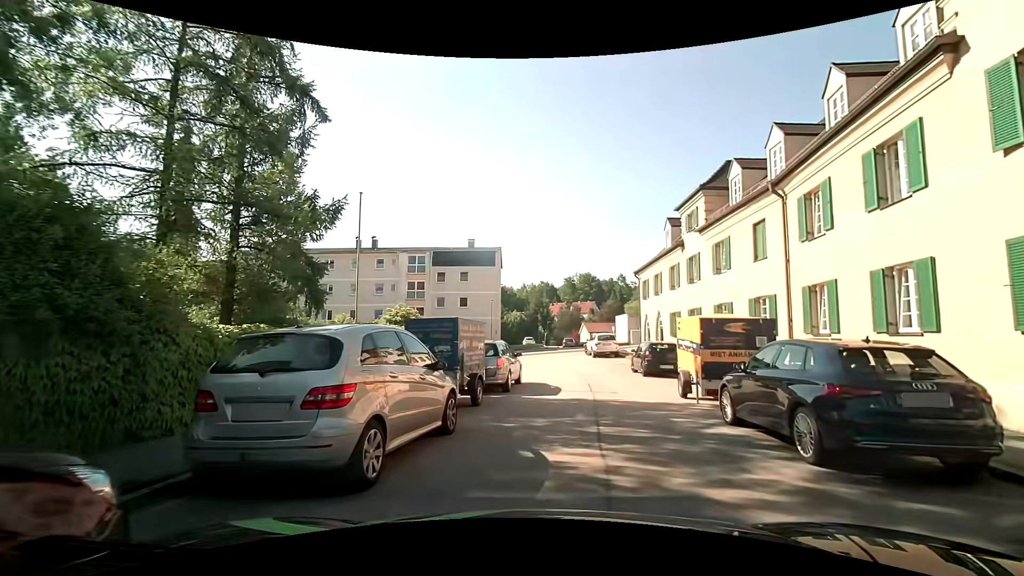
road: tertiary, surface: asphalt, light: Day
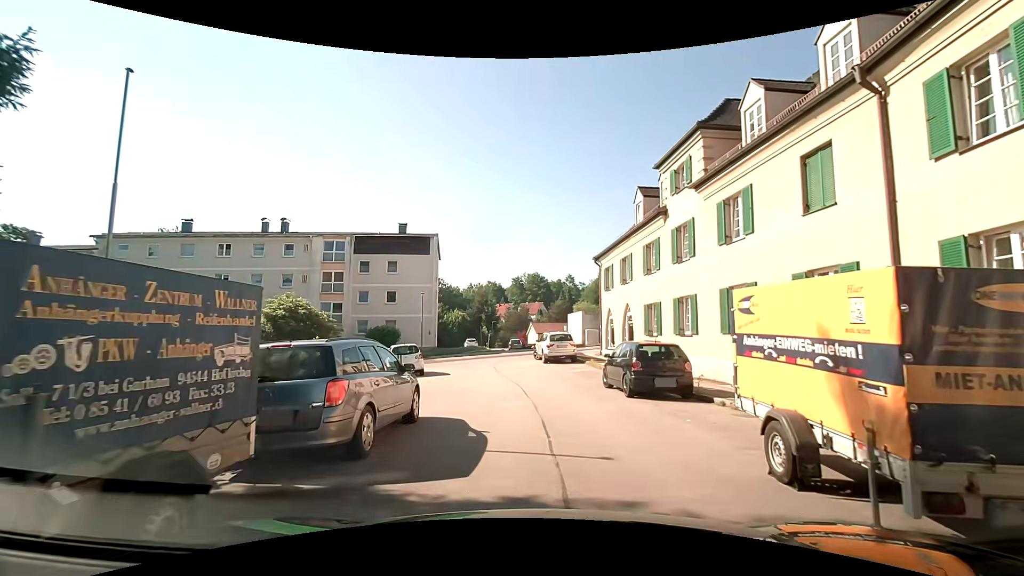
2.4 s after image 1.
(+0.4, +7.9) m; +6°
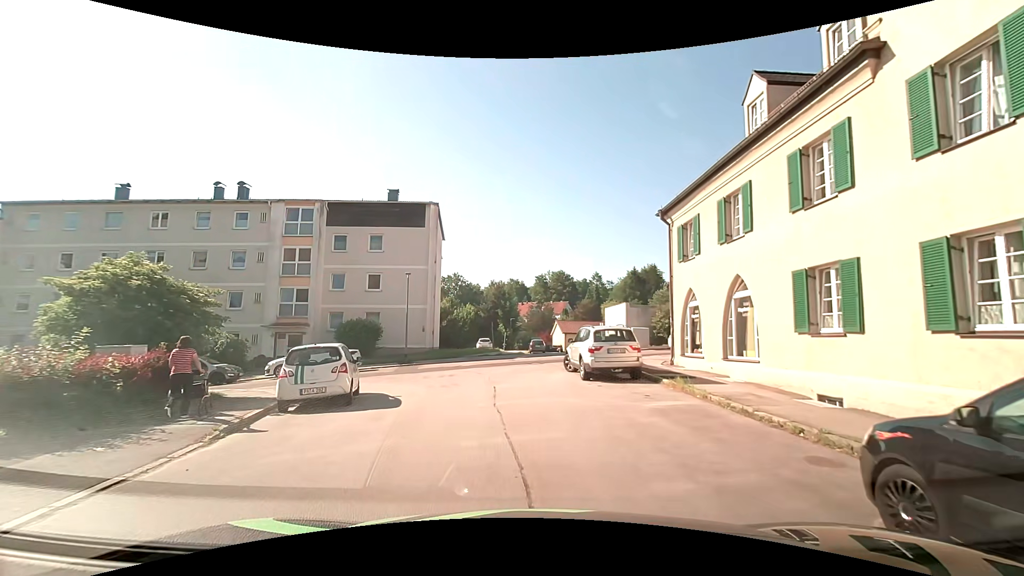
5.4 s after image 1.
(-0.3, +11.4) m; -5°
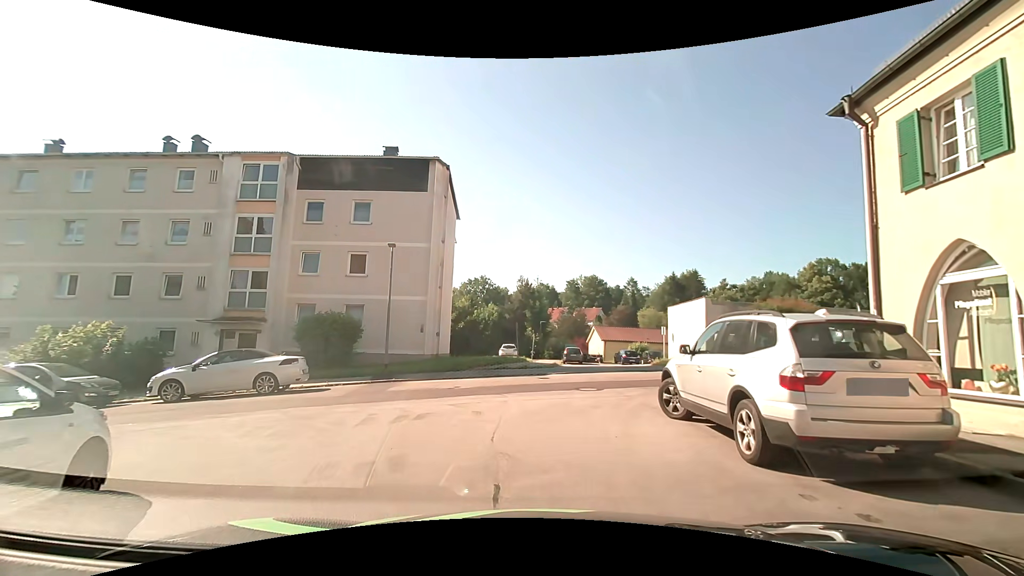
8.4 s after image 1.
(-0.2, +9.6) m; -2°
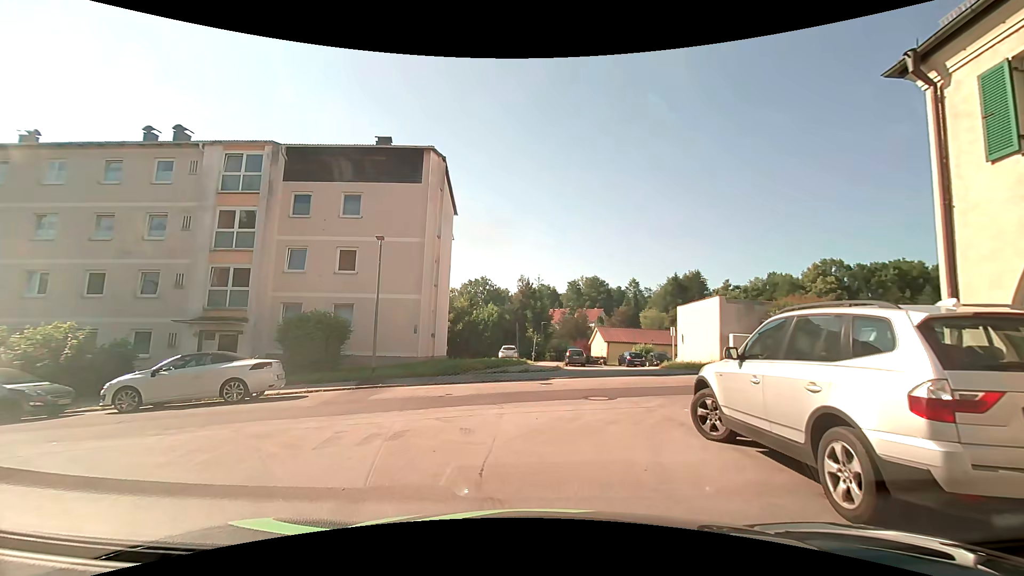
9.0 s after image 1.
(0.0, +1.7) m; -1°
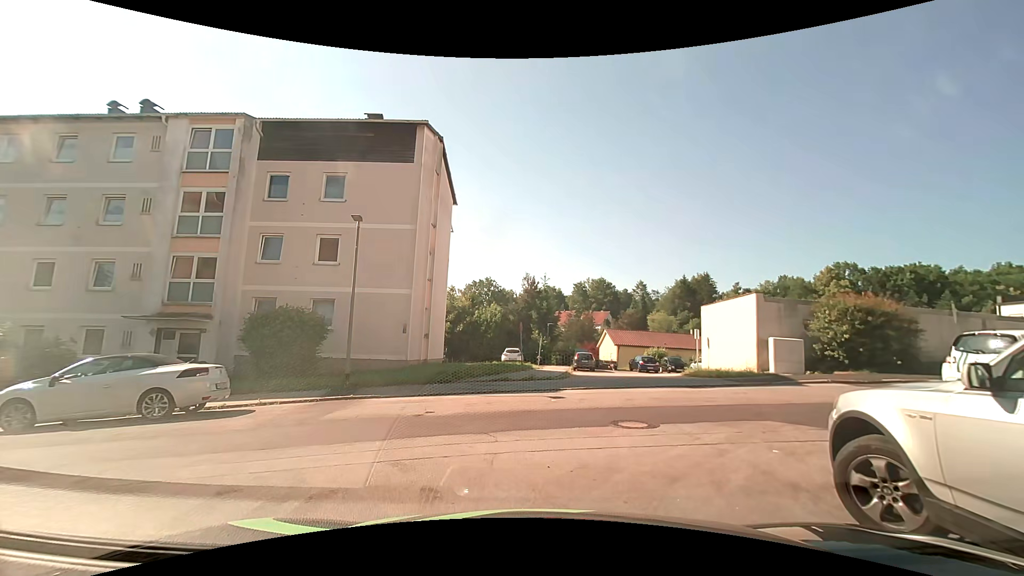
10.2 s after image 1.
(0.0, +3.0) m; 0°
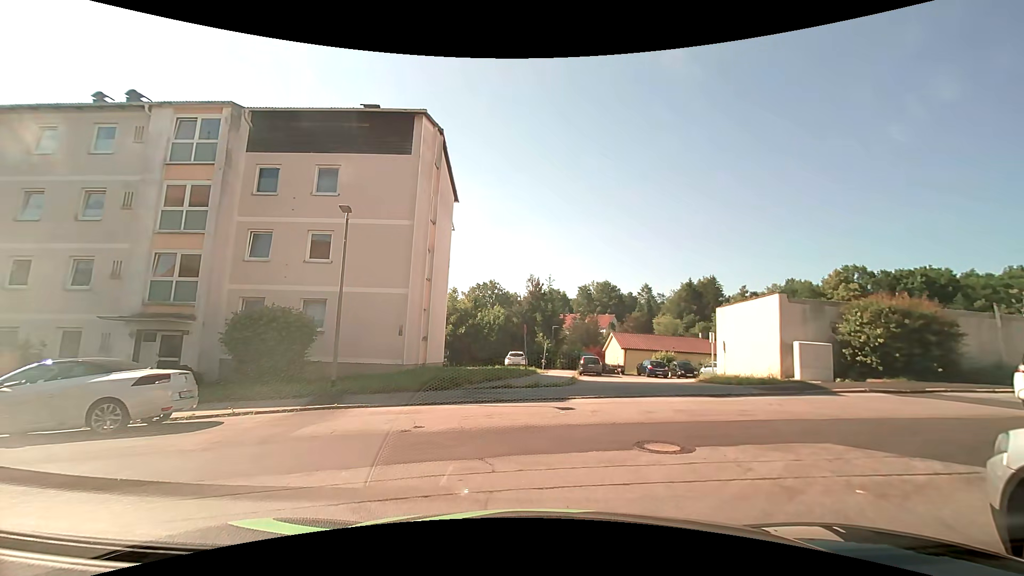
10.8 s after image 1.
(0.0, +1.4) m; -1°
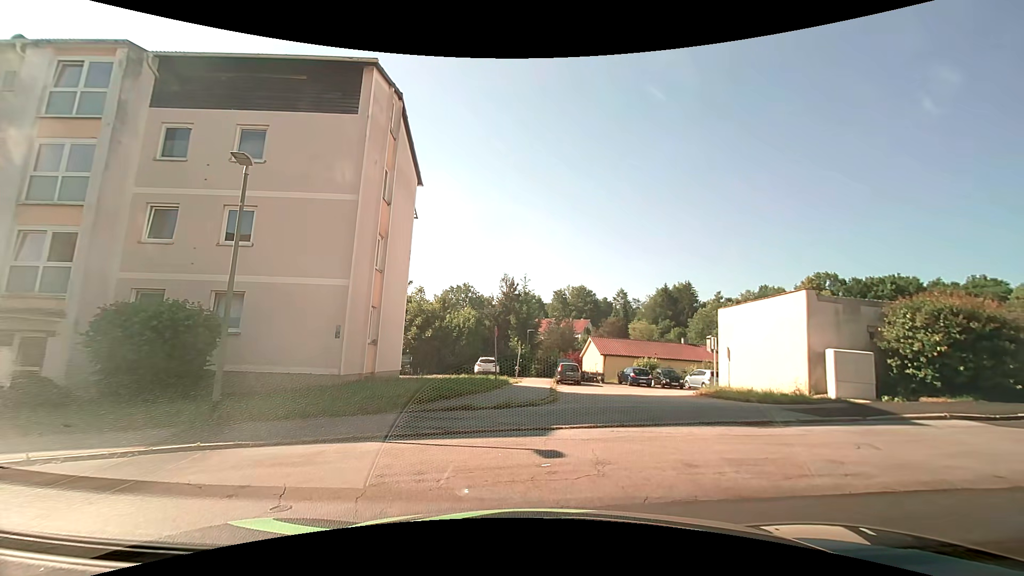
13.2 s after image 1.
(0.0, +3.7) m; +3°
